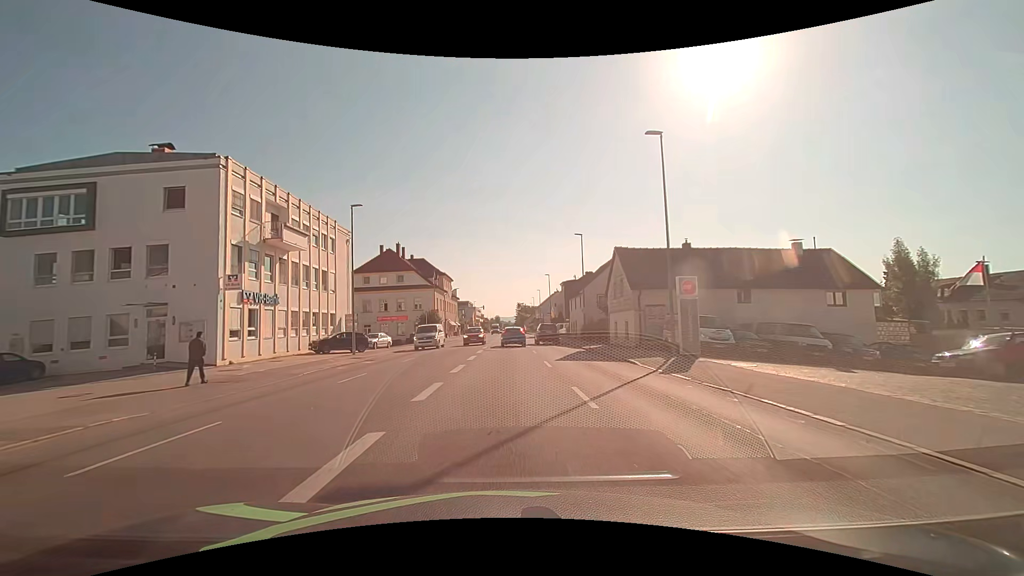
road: tertiary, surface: asphalt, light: Day
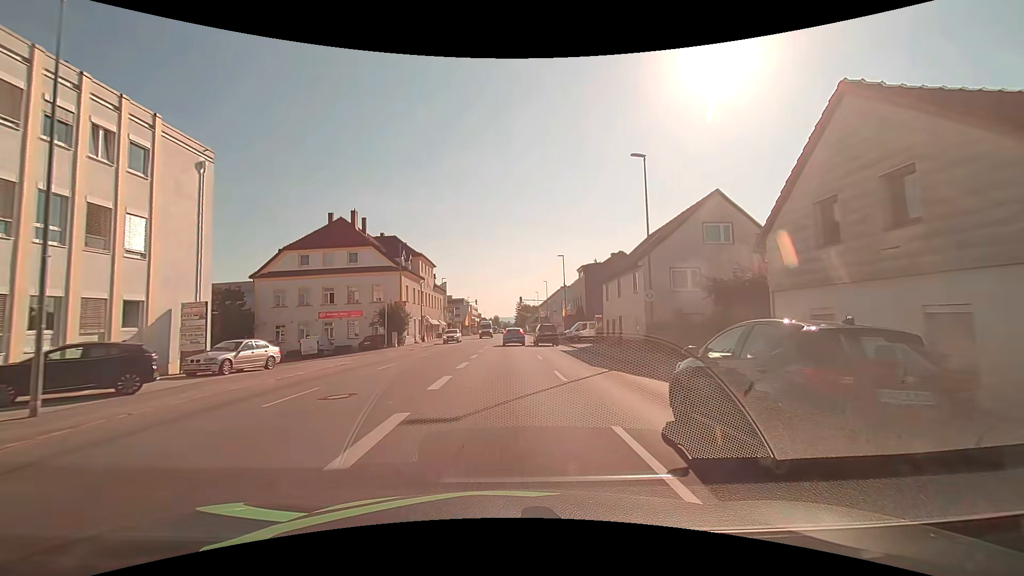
(0.0, +22.7) m; 0°
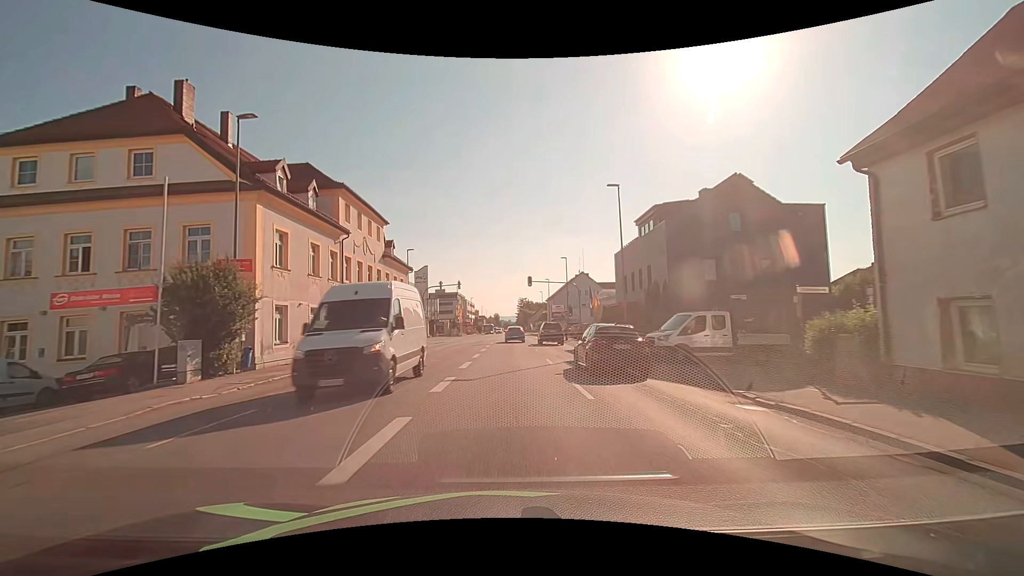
(0.0, +30.4) m; 0°
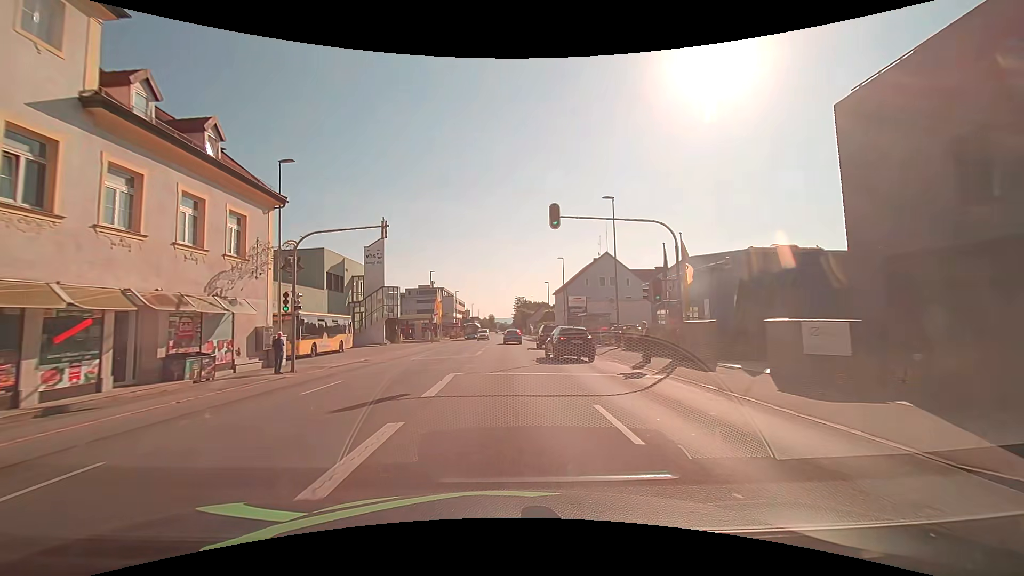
(+0.1, +30.5) m; +1°
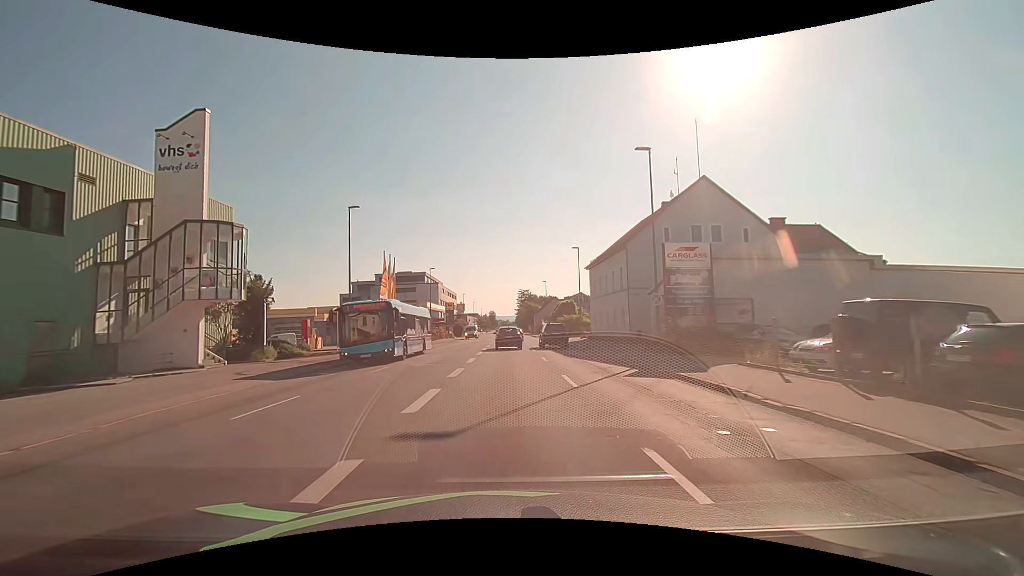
(-0.3, +38.0) m; 0°
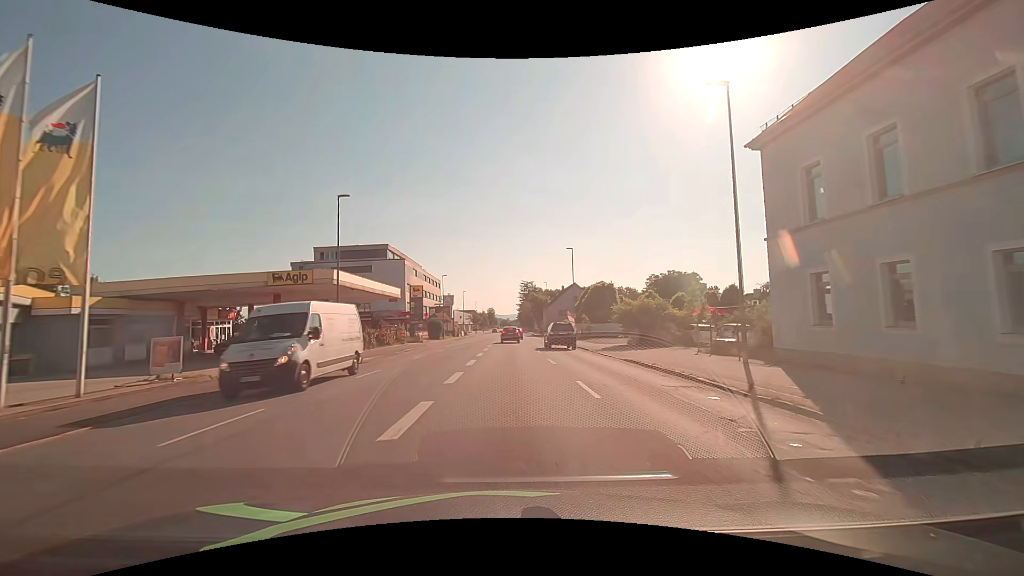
(-0.3, +38.1) m; 0°
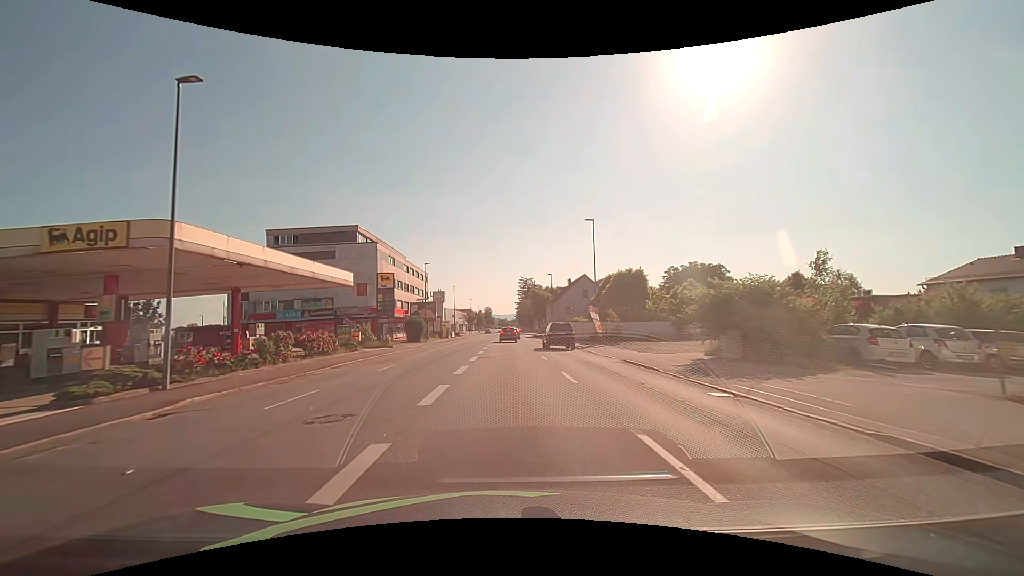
(+0.1, +15.3) m; 0°
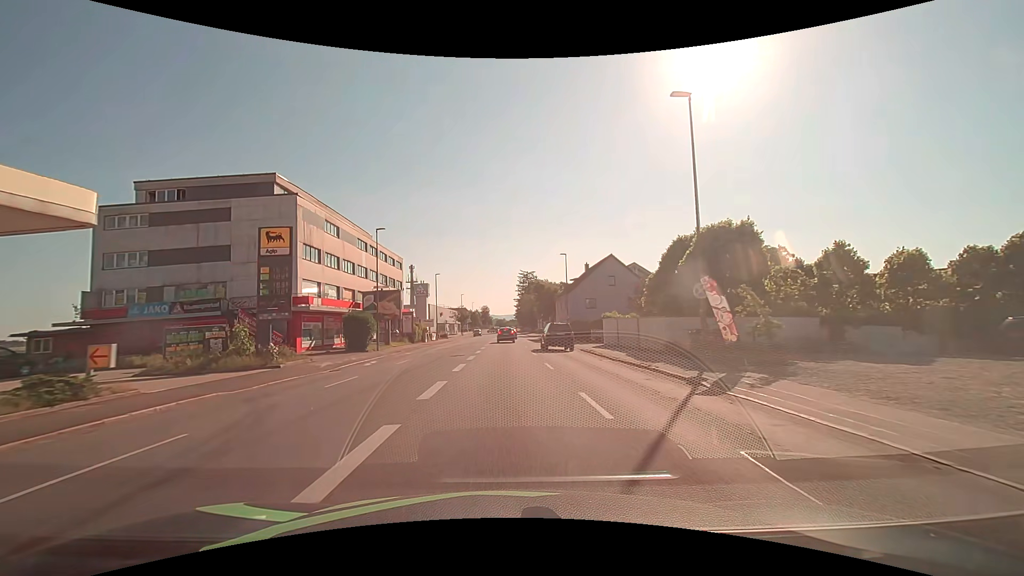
(+0.1, +23.0) m; 0°
(0, +10) (0, +20) (0, +30) (0, +40) (0, +50) (0, +60) (0, +70) (0, +80) (-1, +90) (-1, +100) m
